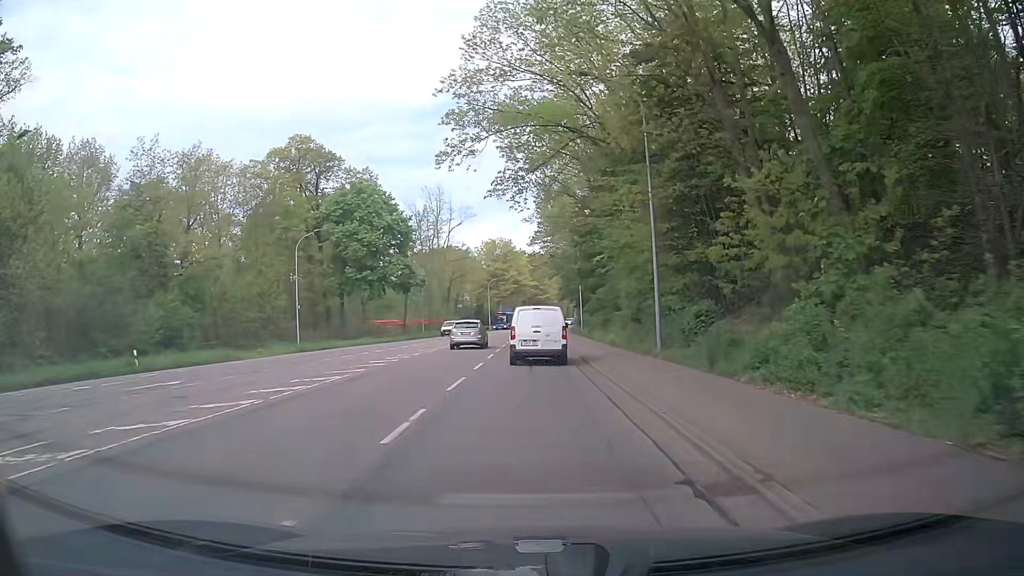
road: secondary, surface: asphalt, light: Day
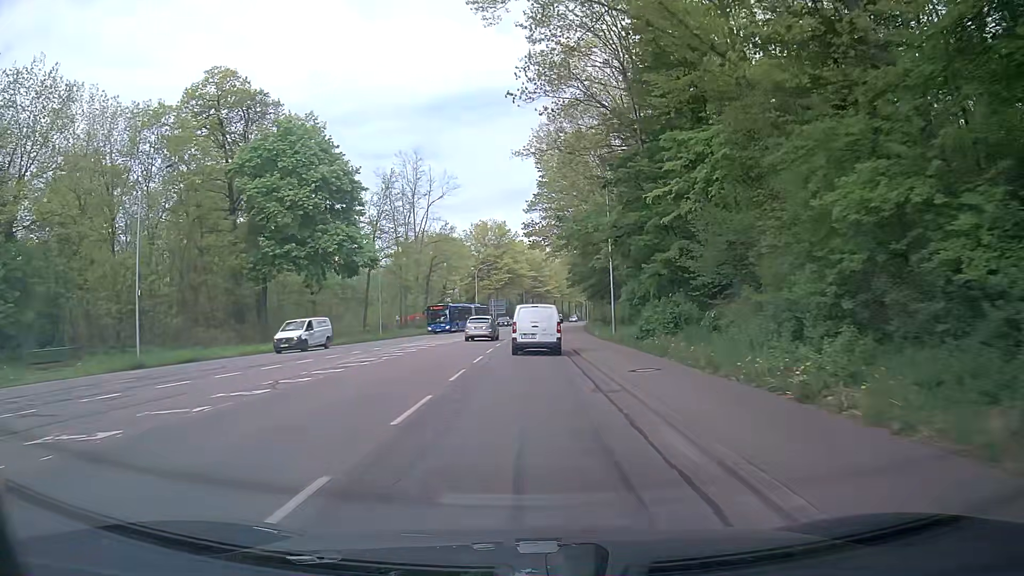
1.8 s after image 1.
(+0.1, +23.0) m; 0°
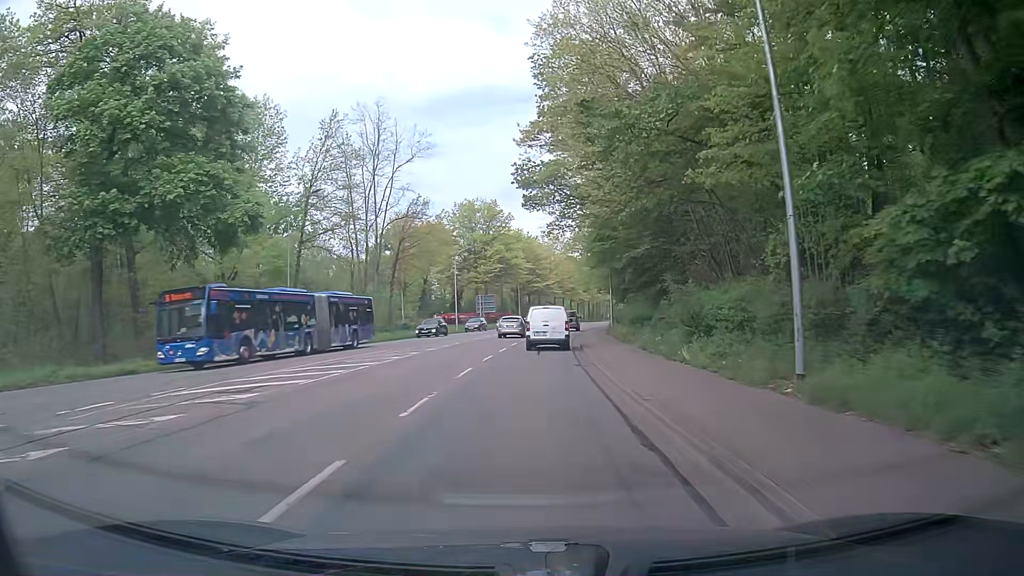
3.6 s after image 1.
(0.0, +23.4) m; 0°
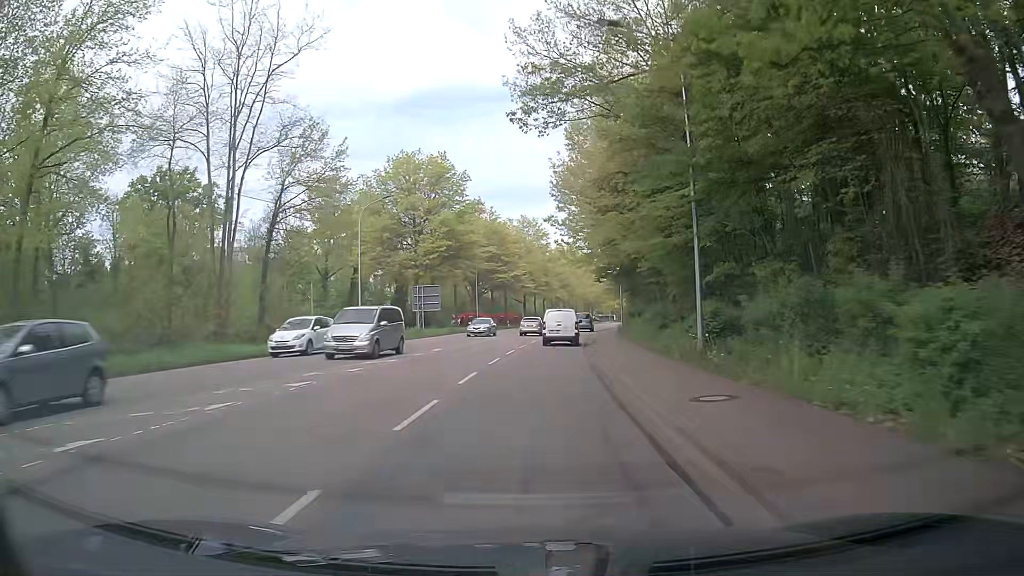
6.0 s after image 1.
(+0.8, +31.2) m; +3°
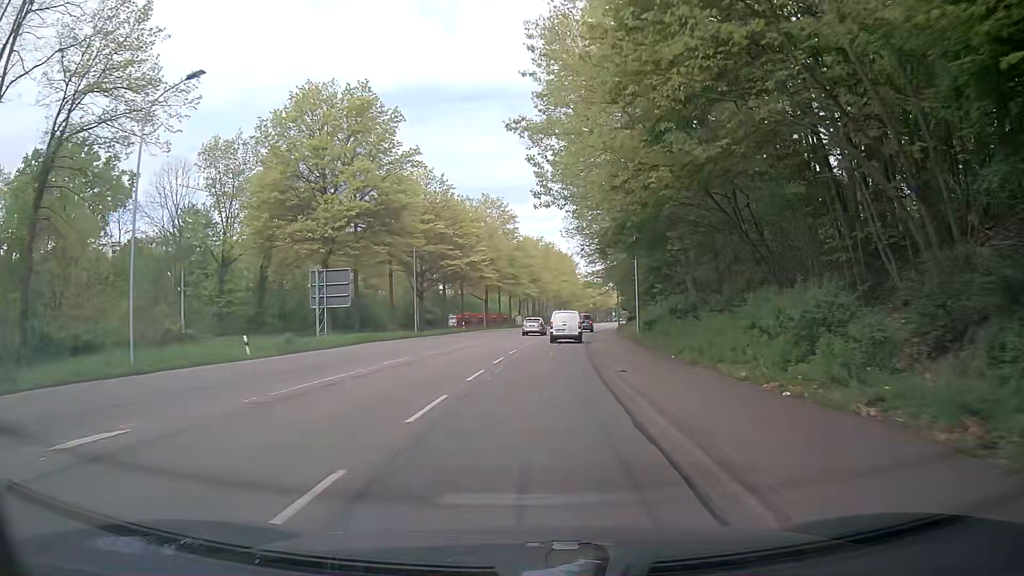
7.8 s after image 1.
(+0.4, +23.2) m; +2°
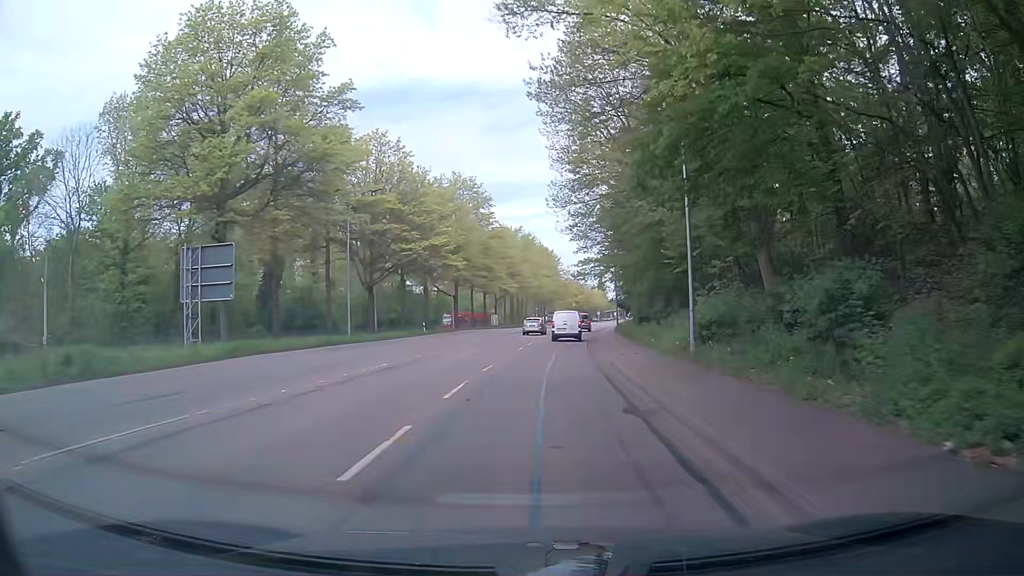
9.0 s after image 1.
(+0.3, +15.3) m; +2°
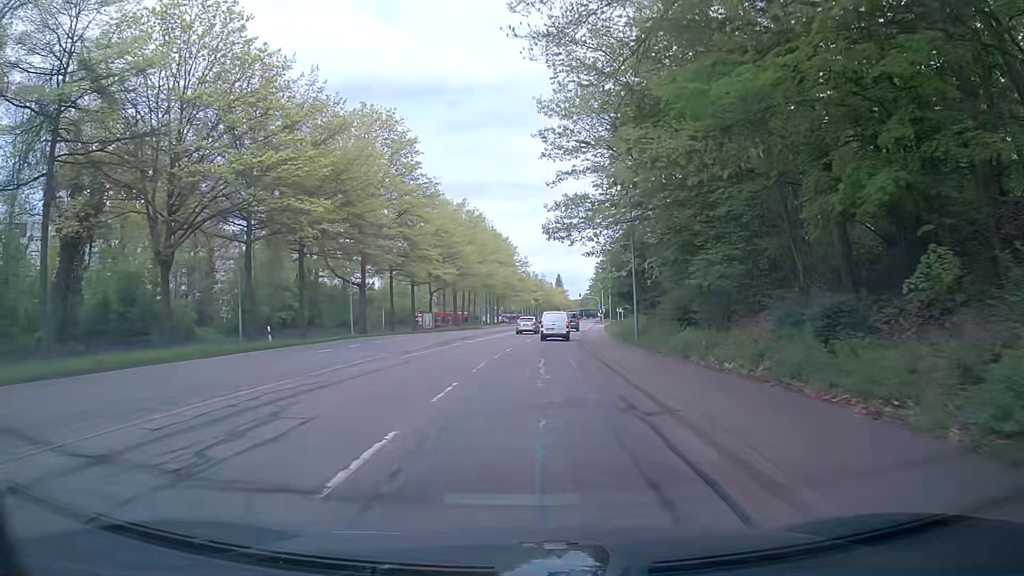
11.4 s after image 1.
(+1.0, +30.4) m; +4°
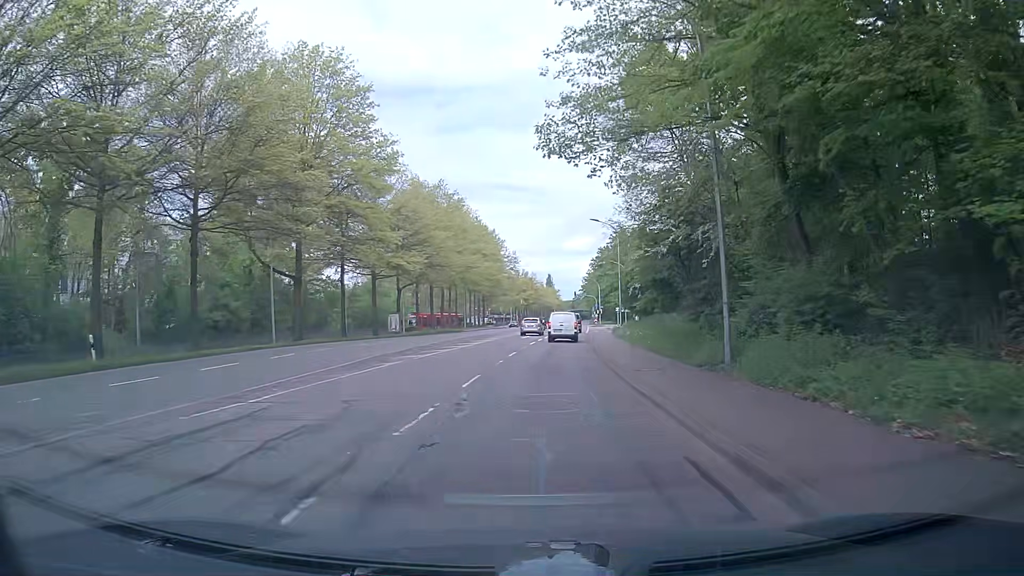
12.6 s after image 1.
(0.0, +15.1) m; 0°
(0, +10) (0, +20) (0, +30) (0, +40) (0, +50) (+1, +60) (+2, +70) (+2, +80) (+3, +90) (+4, +100) m
